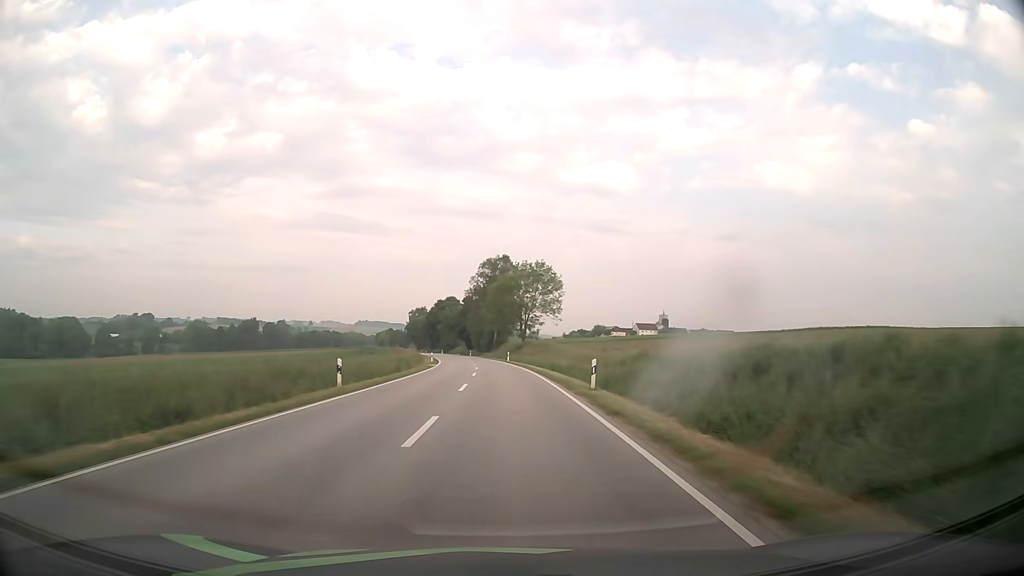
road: secondary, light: Day
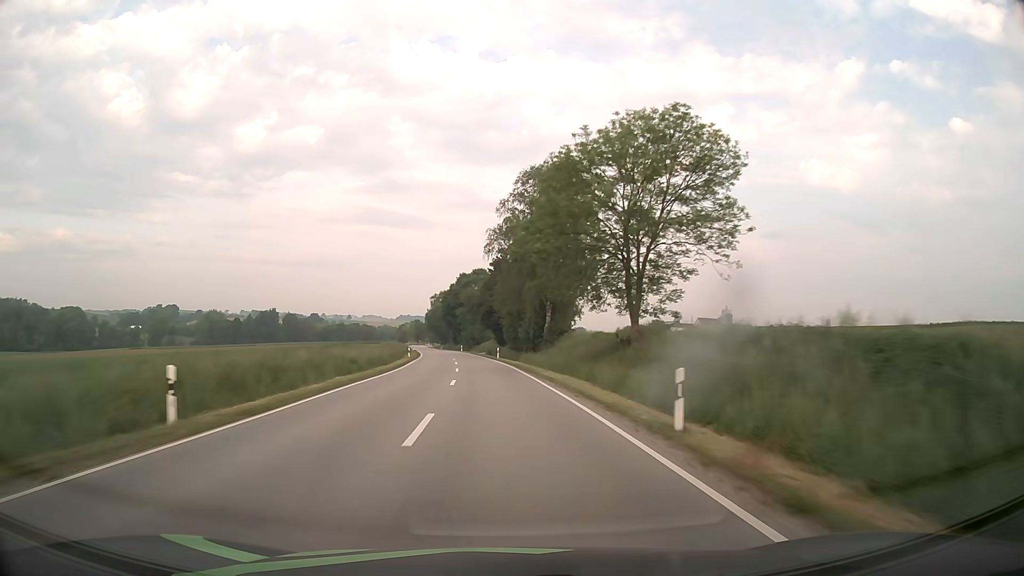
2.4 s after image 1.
(-1.3, +60.5) m; -3°
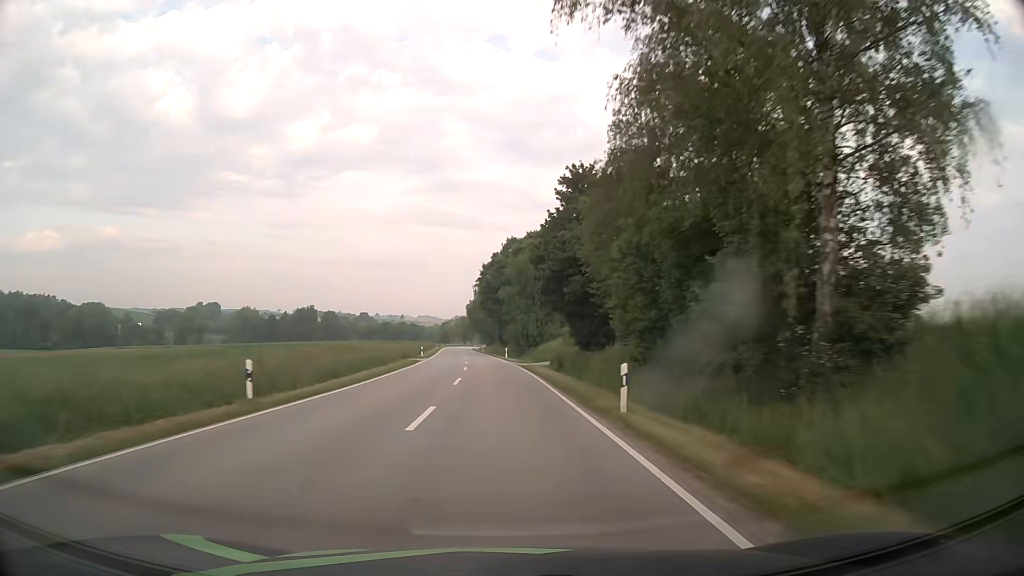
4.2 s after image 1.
(-1.9, +46.4) m; -5°
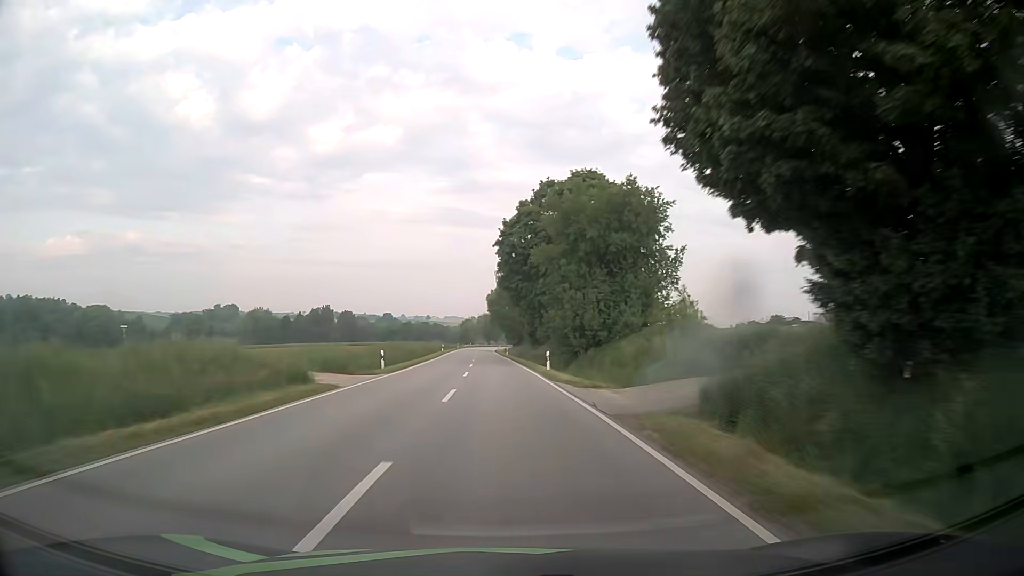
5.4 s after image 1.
(-0.7, +31.2) m; -2°
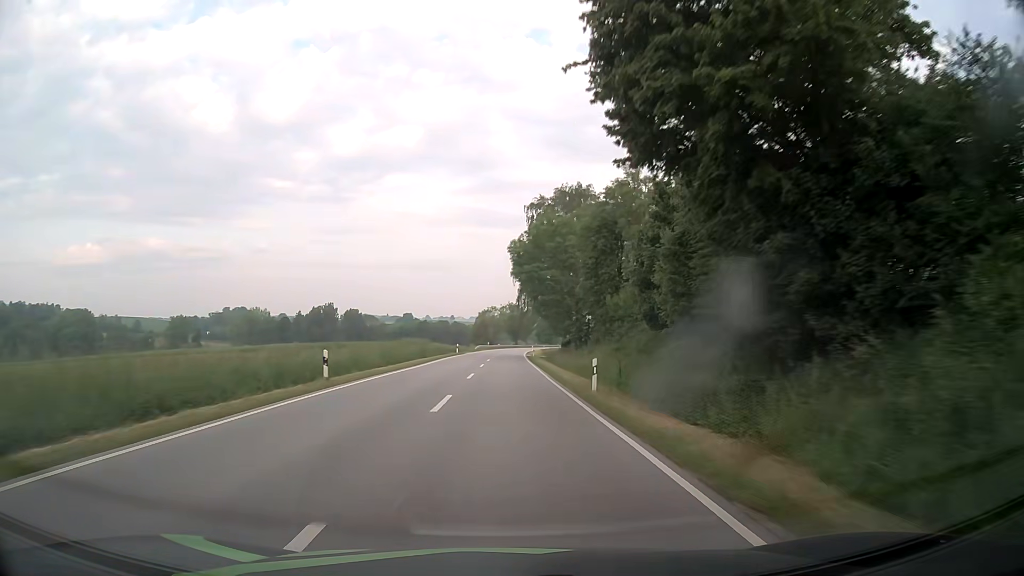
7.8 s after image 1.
(-2.2, +62.8) m; -3°
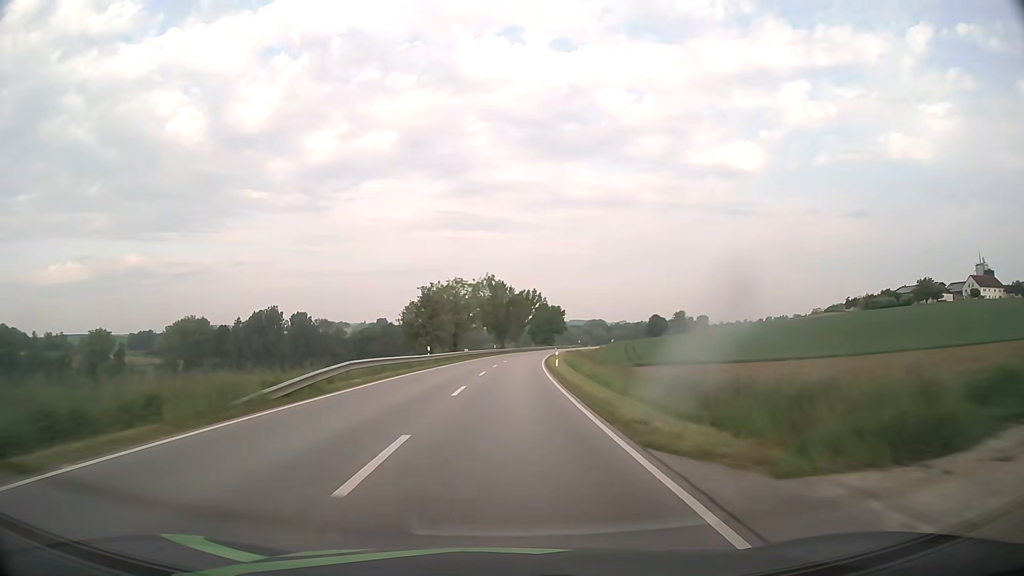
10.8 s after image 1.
(+0.8, +79.0) m; +2°
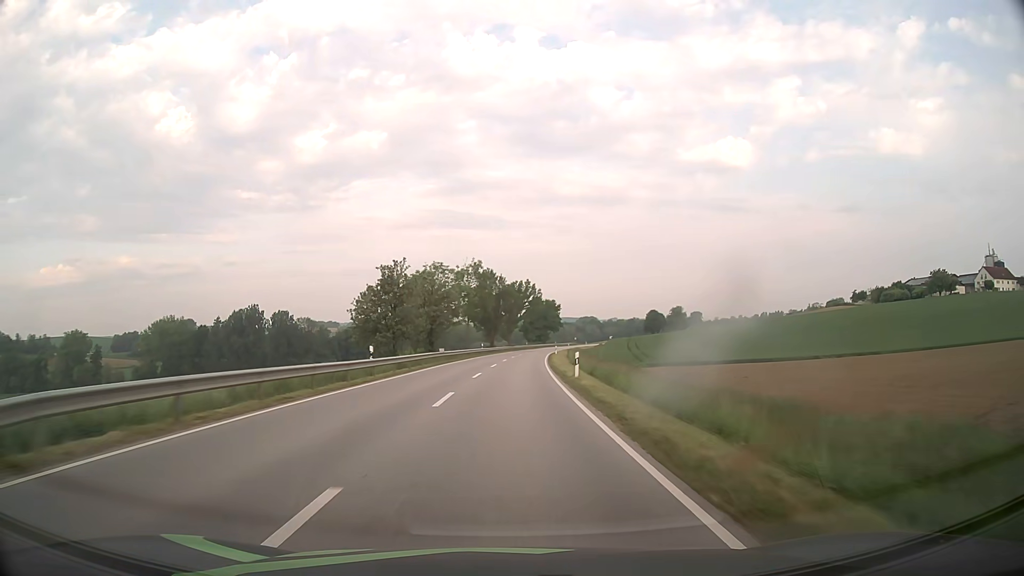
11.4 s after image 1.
(+0.1, +15.8) m; +1°
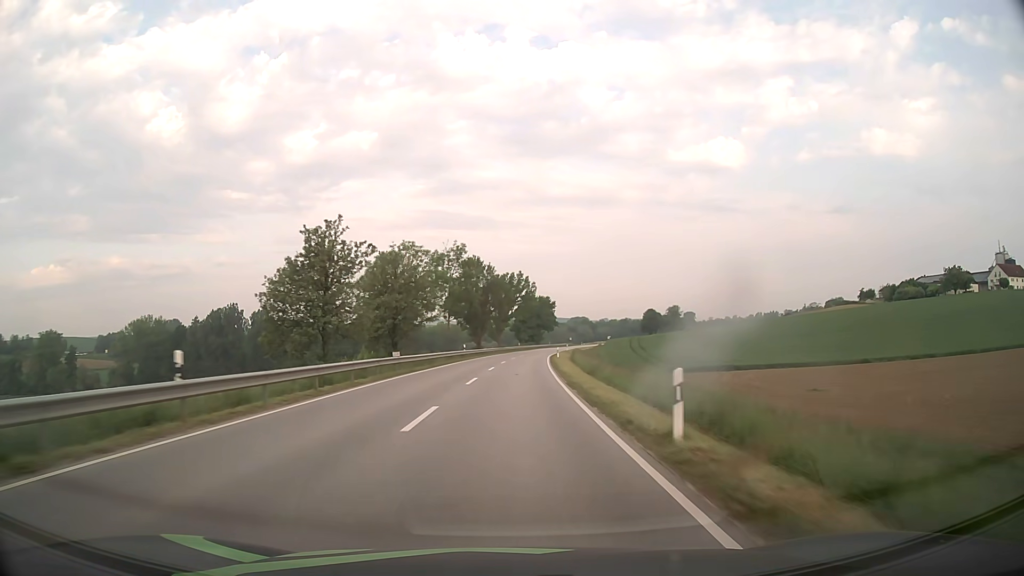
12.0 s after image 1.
(+0.1, +15.8) m; +1°
